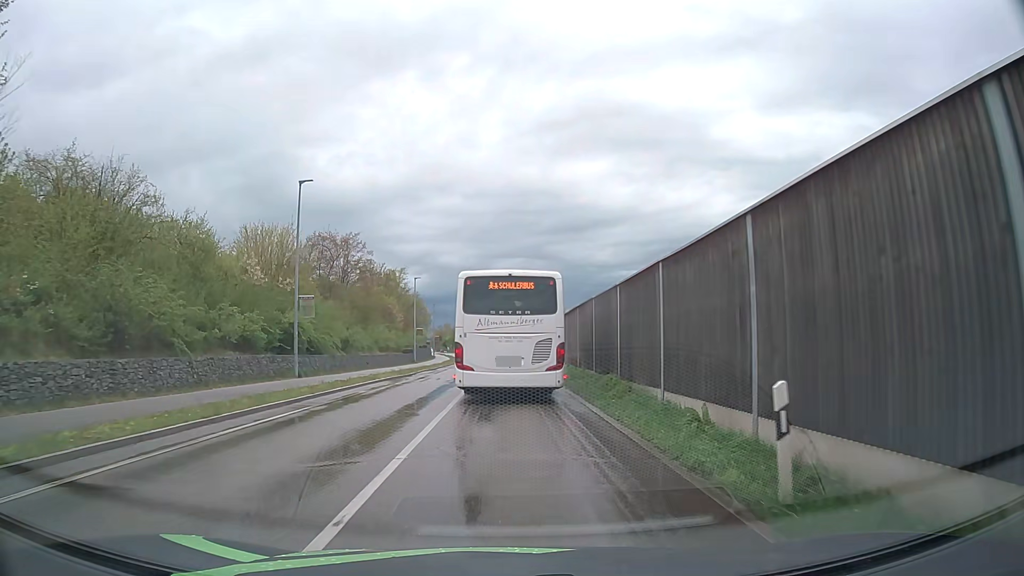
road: secondary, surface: asphalt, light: Day
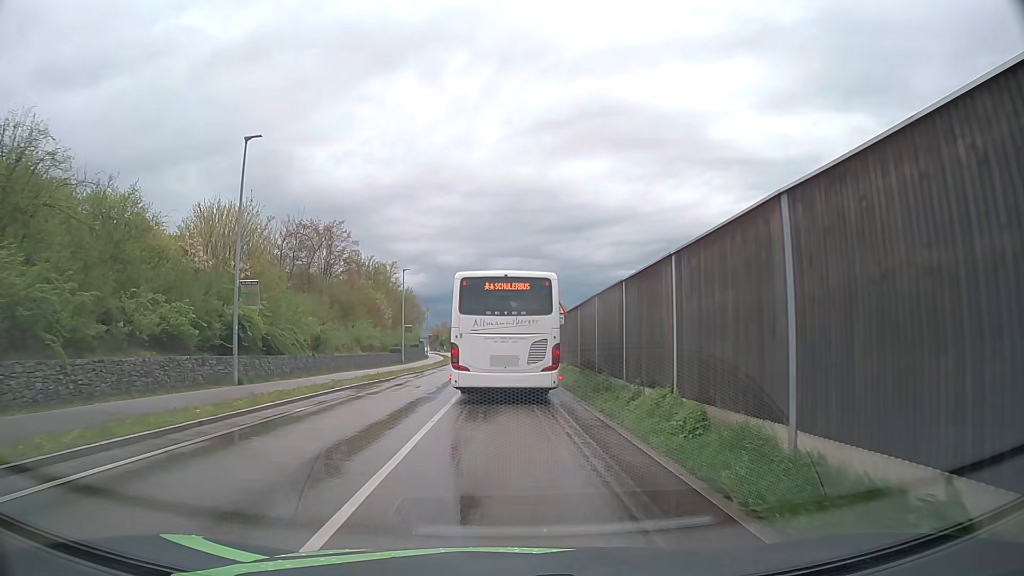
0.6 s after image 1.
(0.0, +6.3) m; 0°
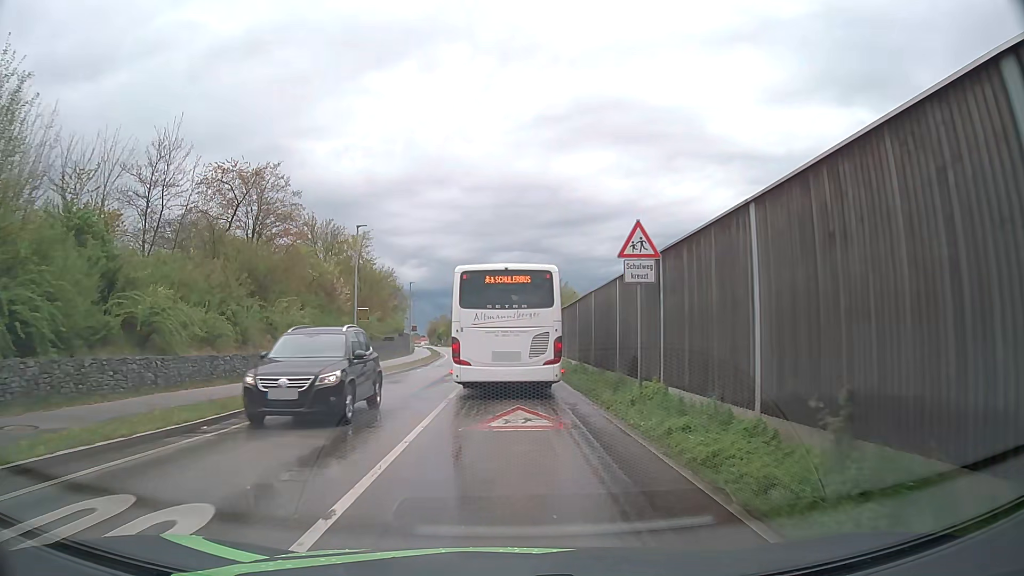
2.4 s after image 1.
(0.0, +19.2) m; 0°
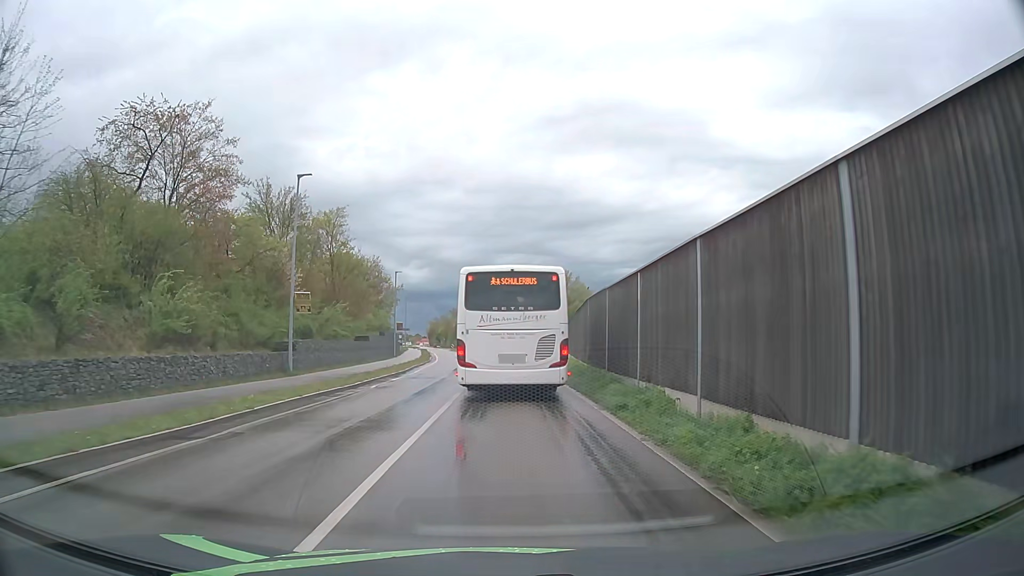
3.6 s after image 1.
(-0.1, +12.3) m; 0°
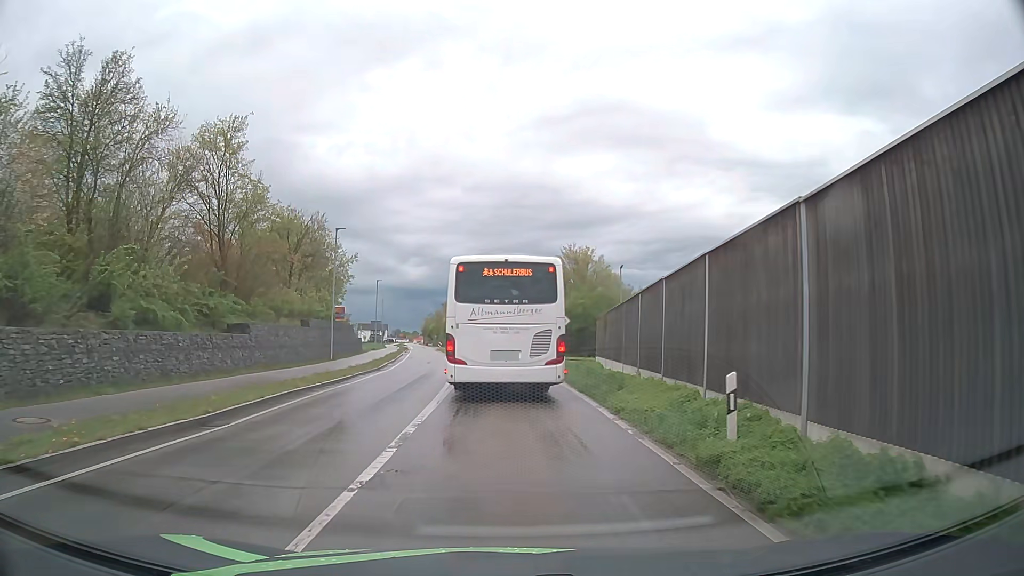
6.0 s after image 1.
(0.0, +23.2) m; 0°
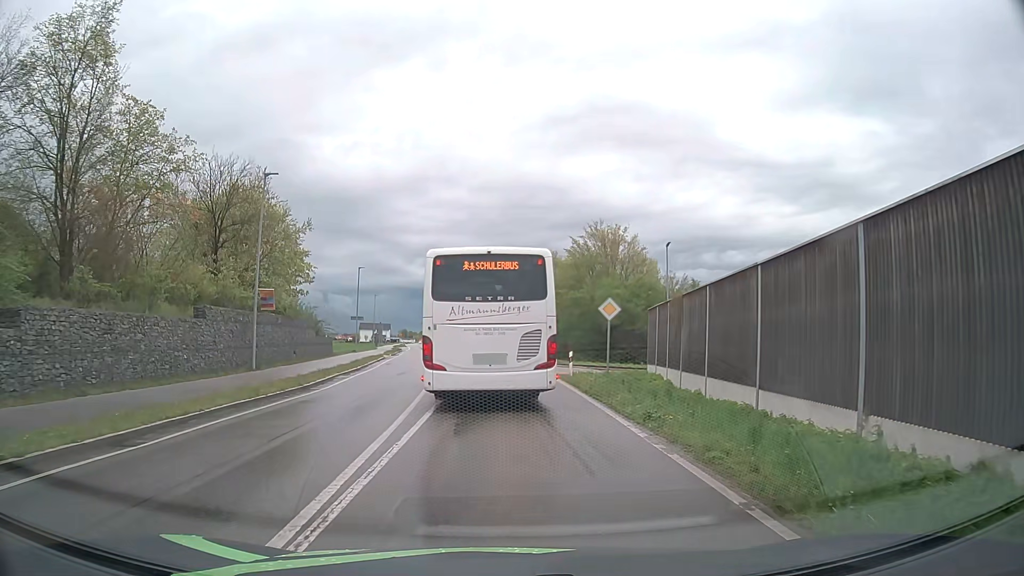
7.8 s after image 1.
(-0.1, +14.0) m; -1°
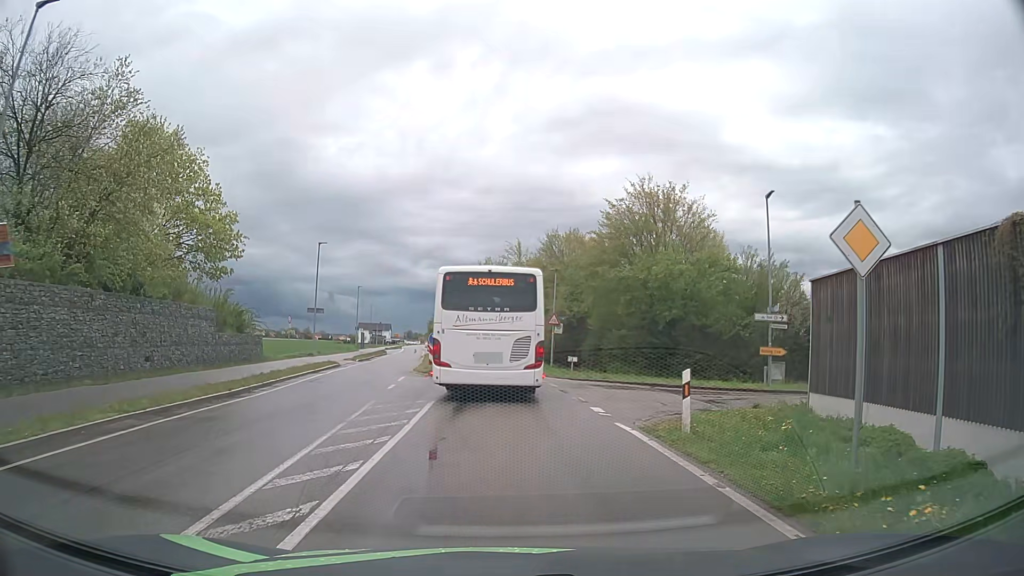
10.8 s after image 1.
(-0.1, +16.6) m; -1°
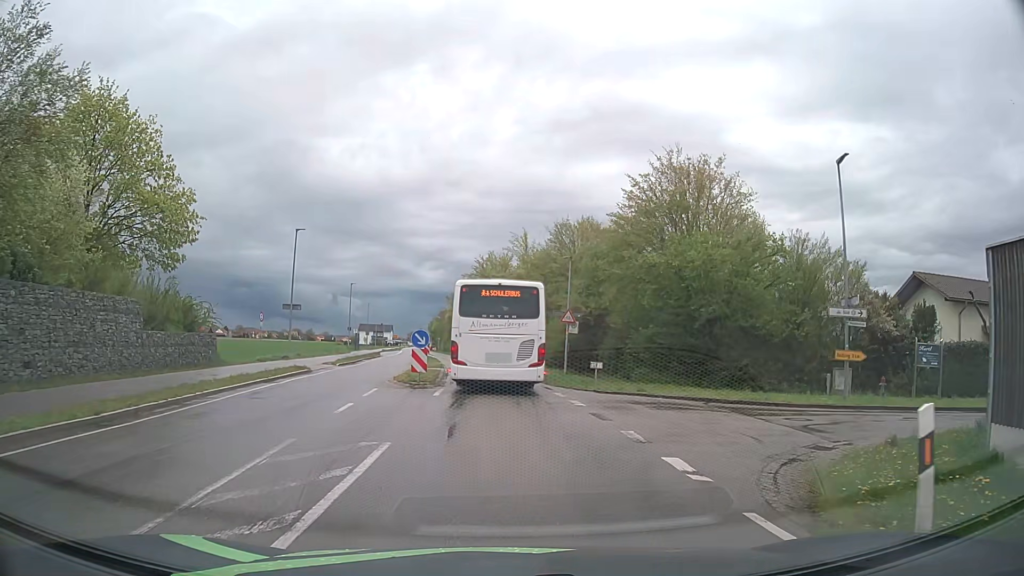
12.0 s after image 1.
(0.0, +6.6) m; 0°
